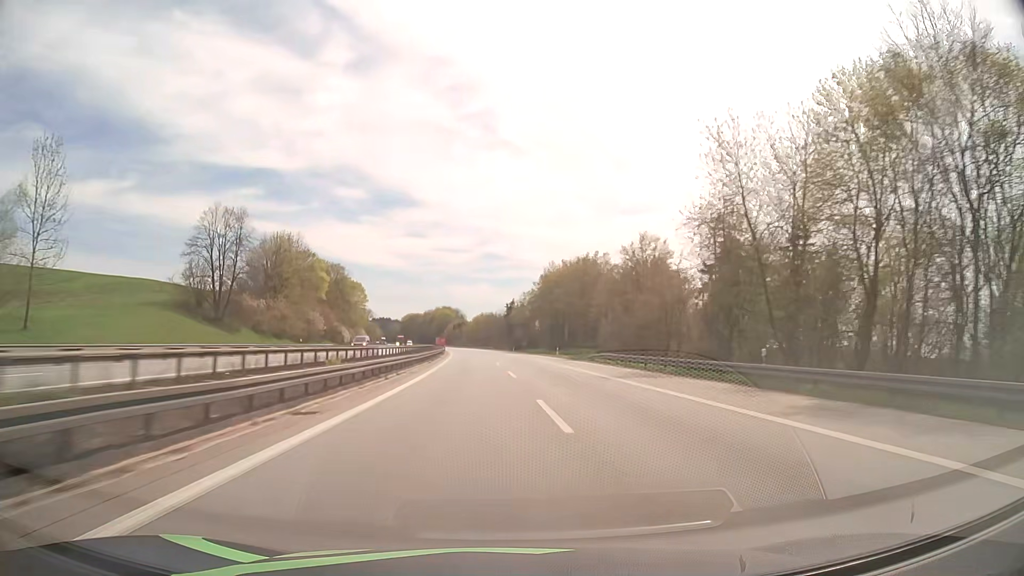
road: motorway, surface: asphalt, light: Day
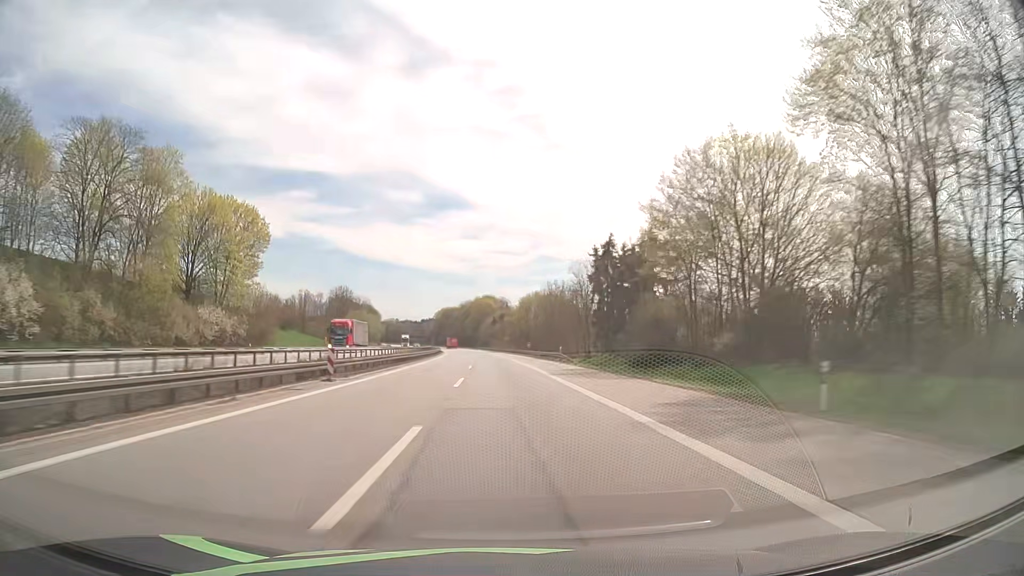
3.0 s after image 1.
(-3.7, +113.2) m; -4°
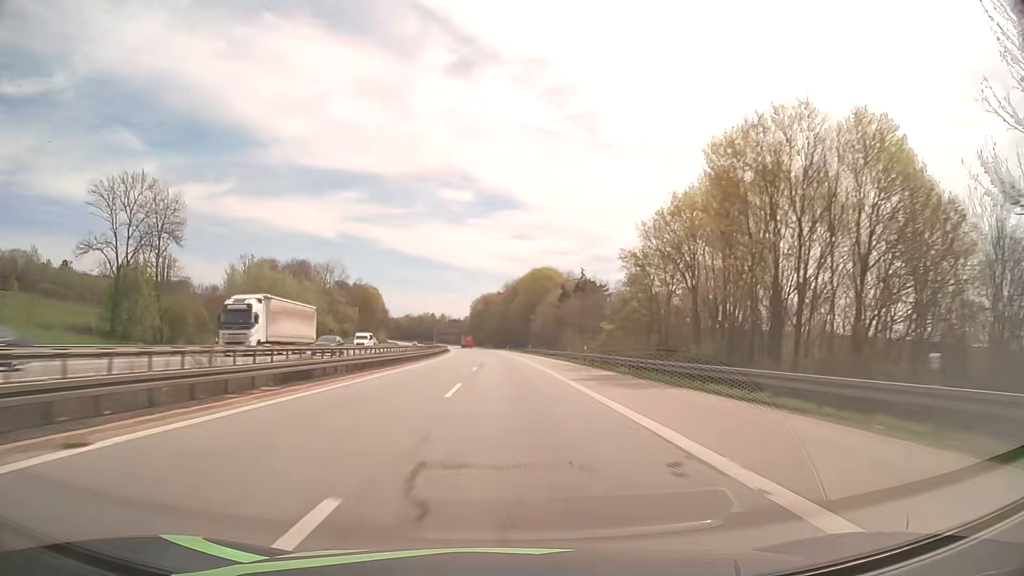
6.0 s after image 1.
(-5.0, +113.0) m; -5°
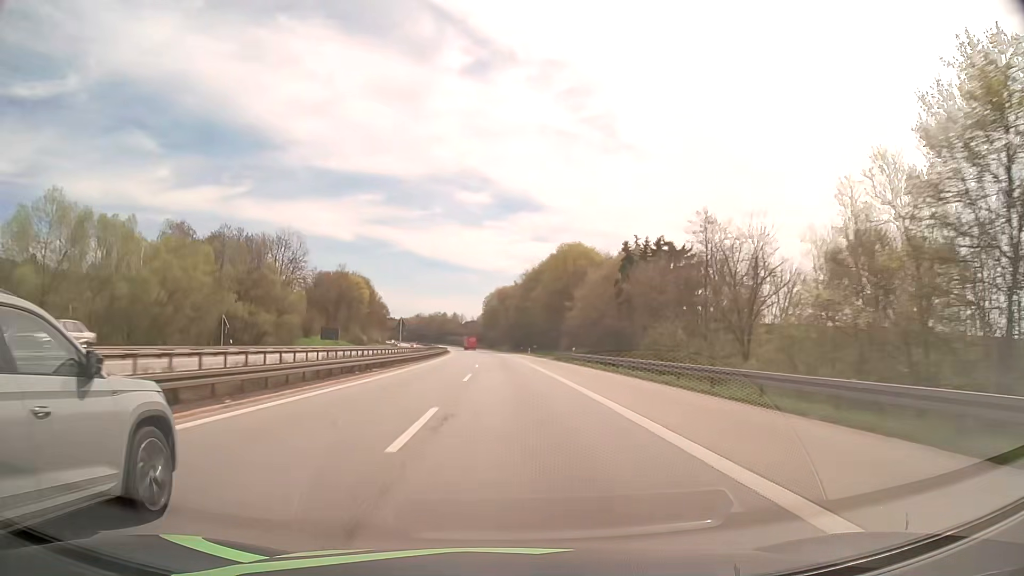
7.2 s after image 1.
(-0.4, +45.0) m; -1°
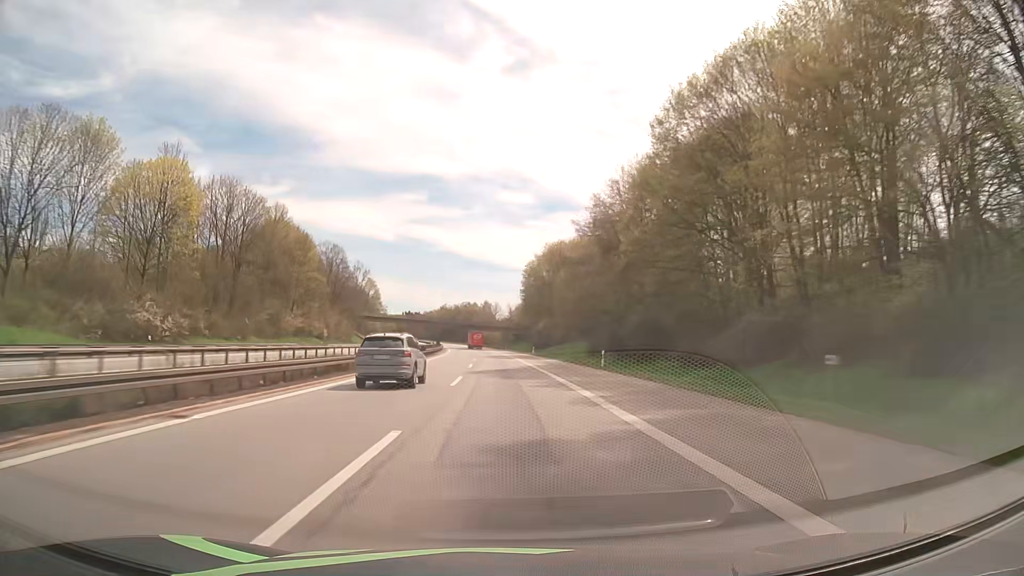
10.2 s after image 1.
(-3.7, +111.9) m; -4°
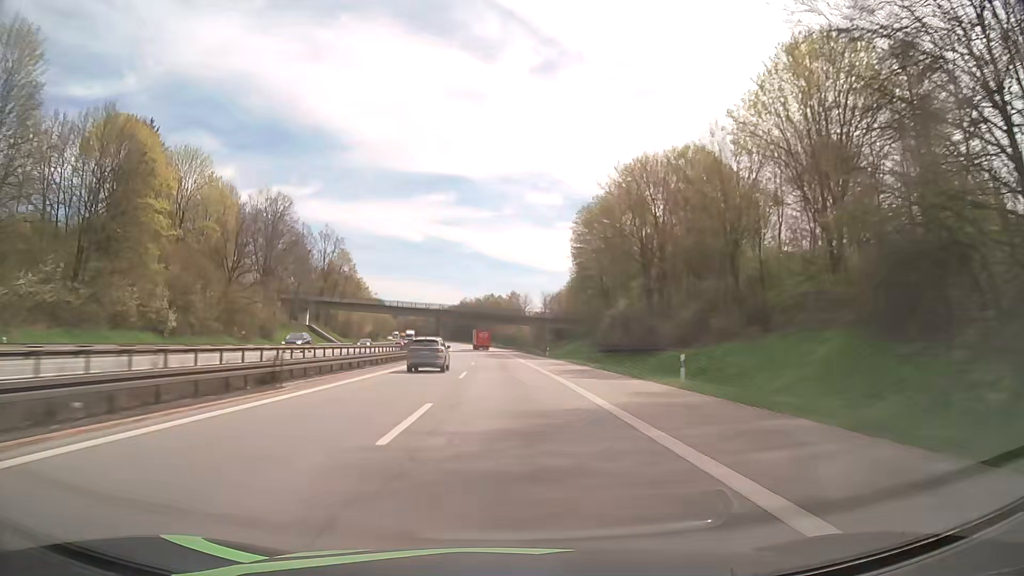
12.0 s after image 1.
(-1.4, +67.0) m; -2°
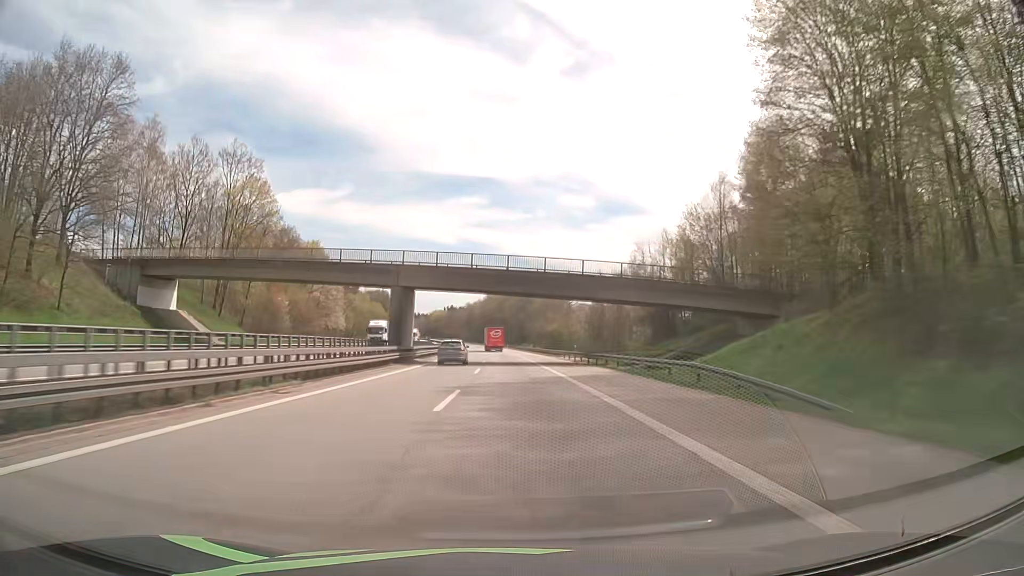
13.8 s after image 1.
(-1.4, +67.0) m; -3°
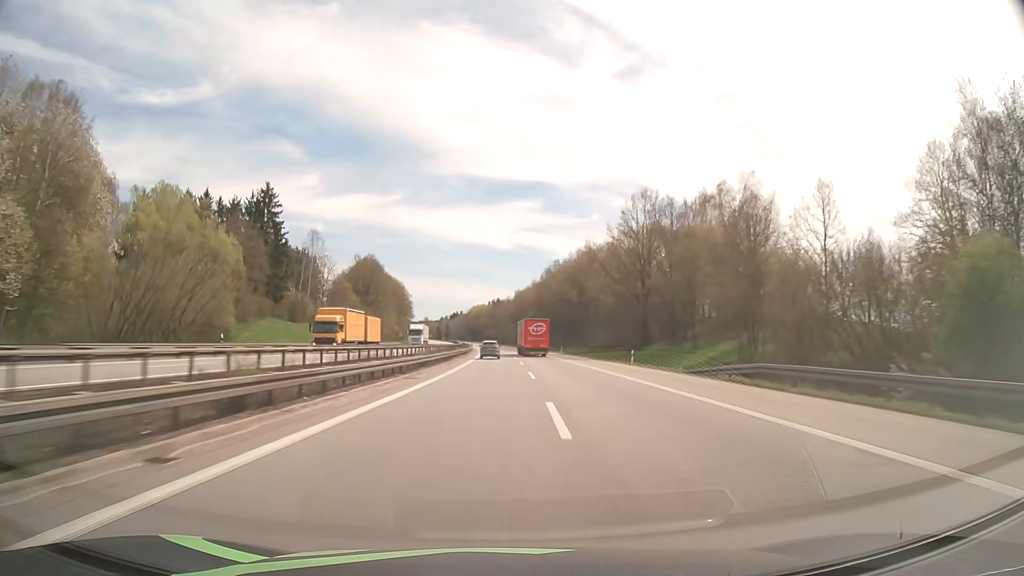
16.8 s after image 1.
(-5.0, +111.6) m; -5°
(0, +10) (0, +20) (0, +30) (0, +40) (-1, +50) (-1, +60) (-1, +70) (-2, +80) (-2, +90) (-2, +100) m
